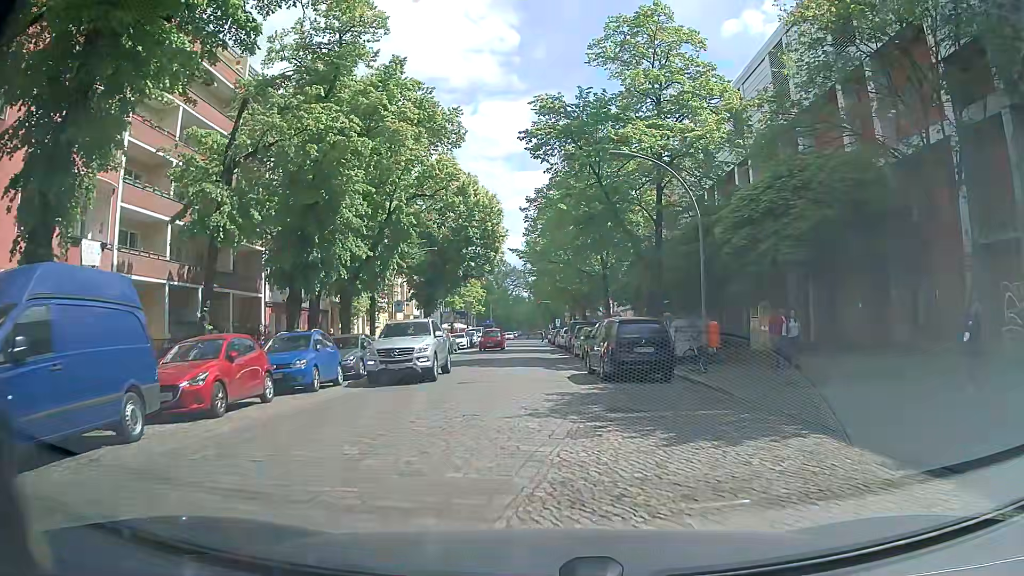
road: residential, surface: sett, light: Day
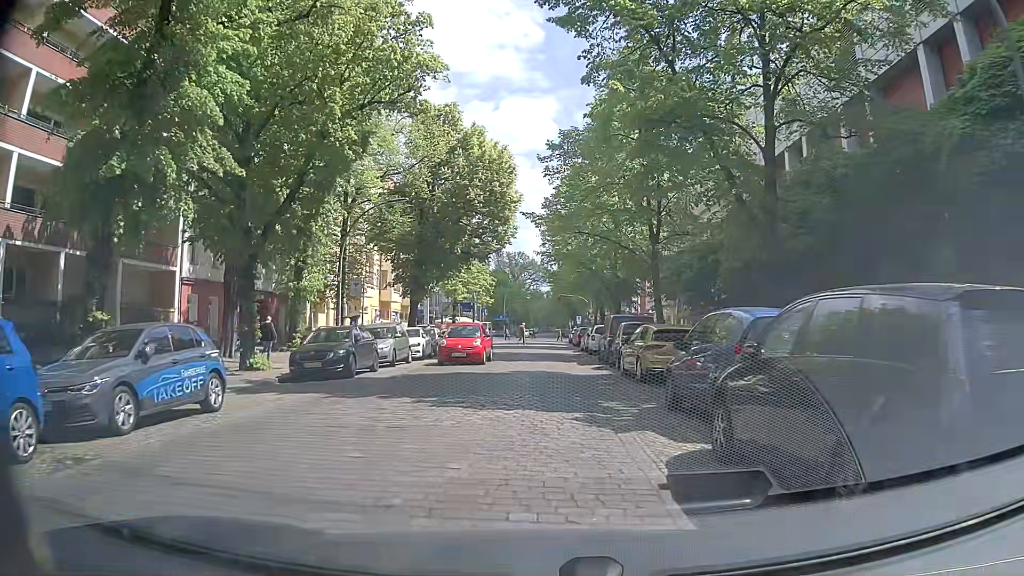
(-0.1, +13.6) m; 0°
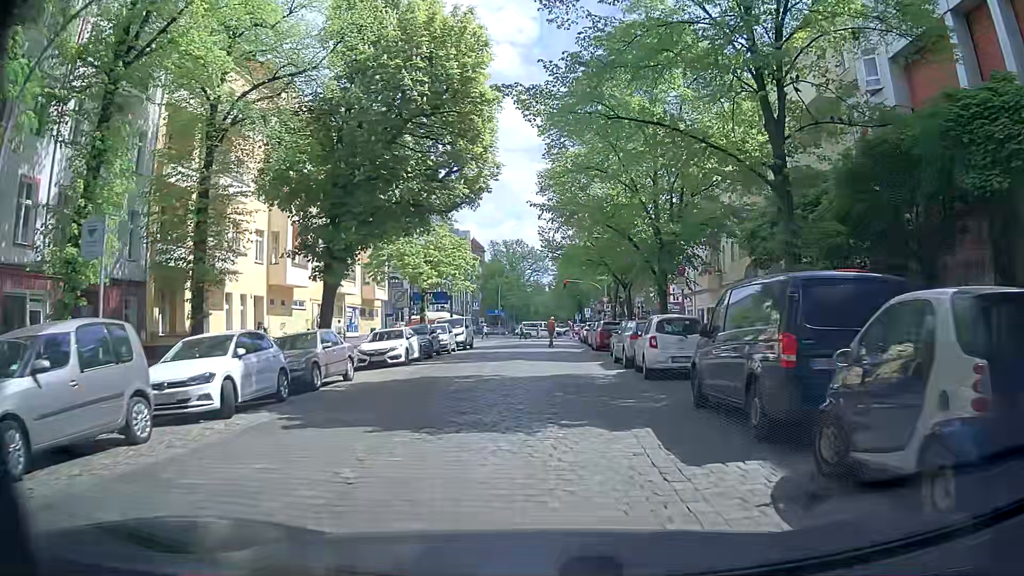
(-0.1, +18.3) m; -1°
